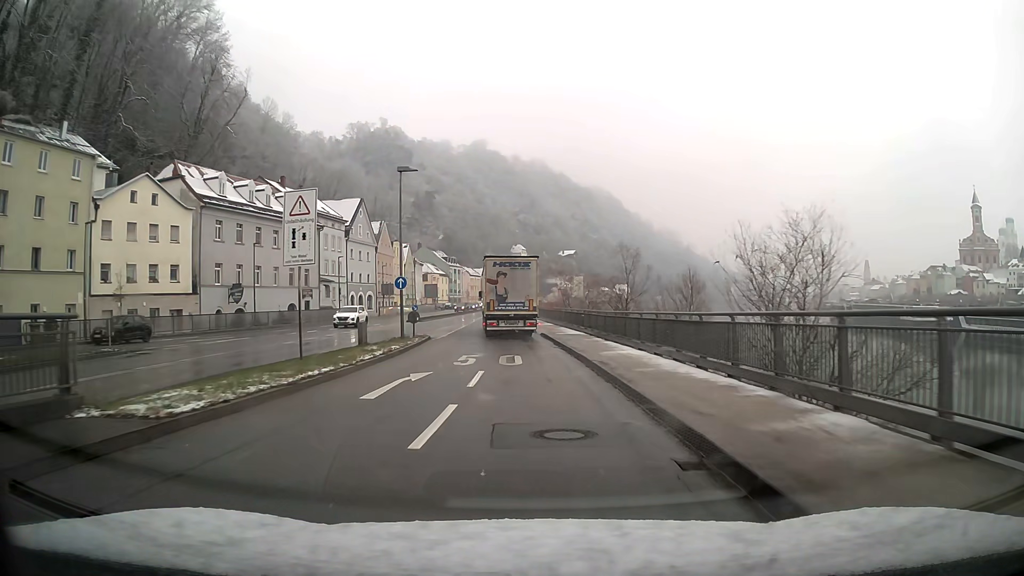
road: primary_link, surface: asphalt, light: Day
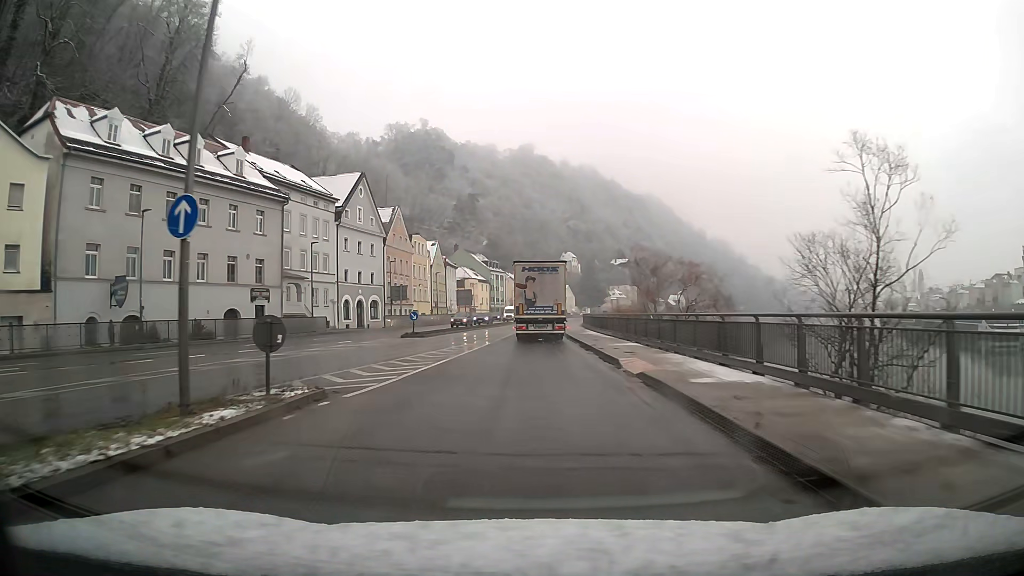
(-0.8, +22.6) m; -4°
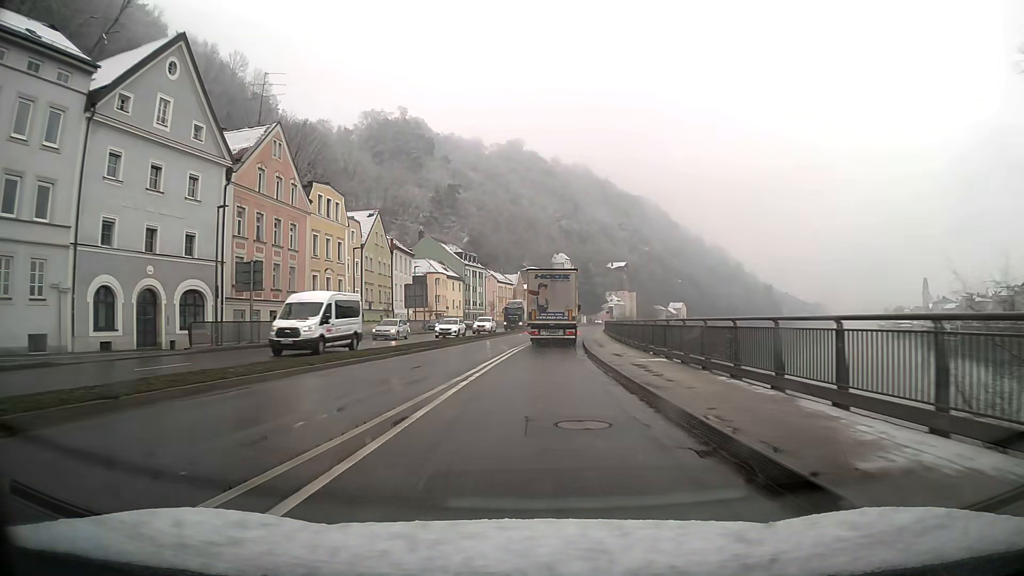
(+0.1, +37.5) m; +2°
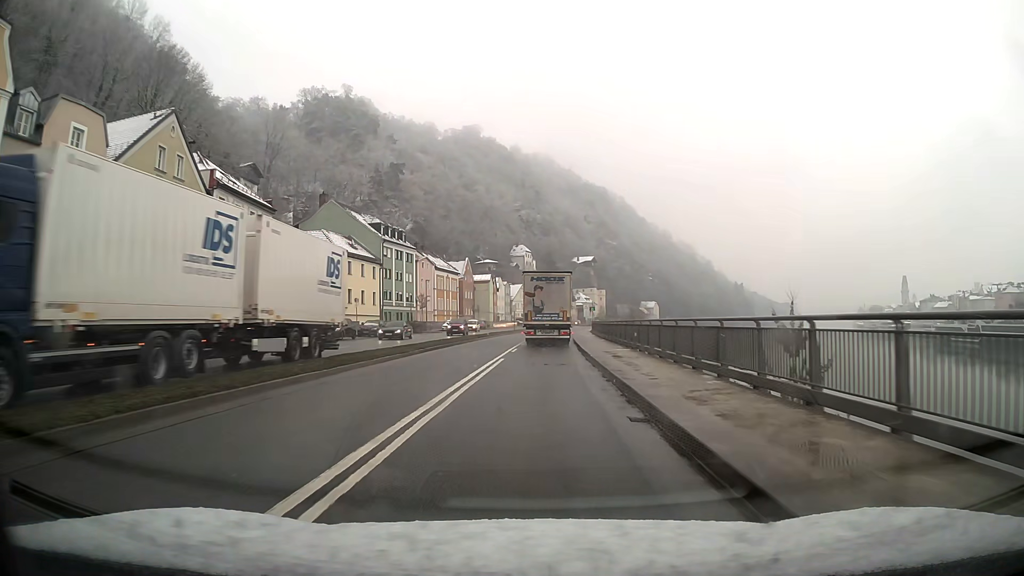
(+1.1, +37.8) m; +3°
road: primary
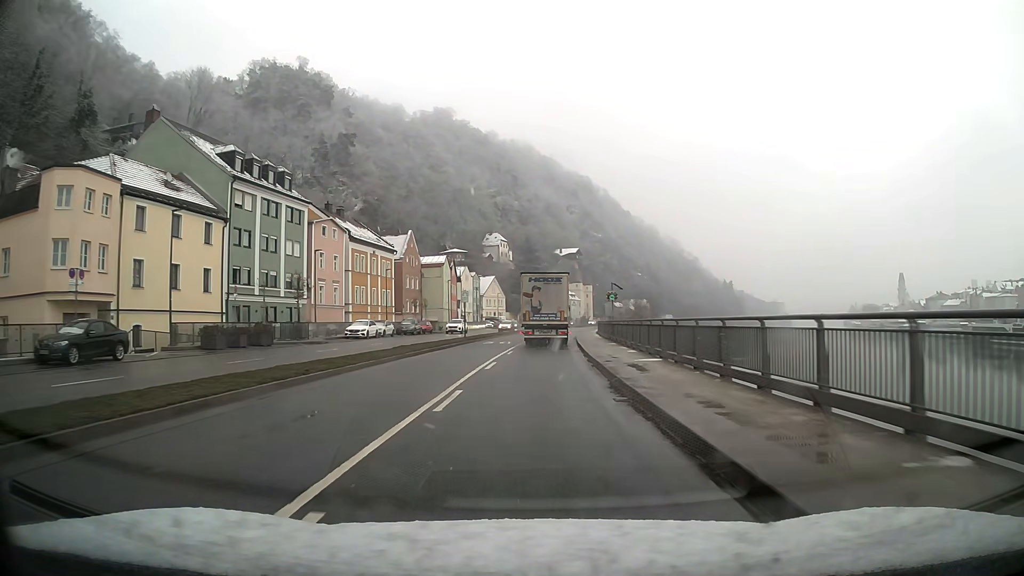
(+0.6, +38.1) m; +2°
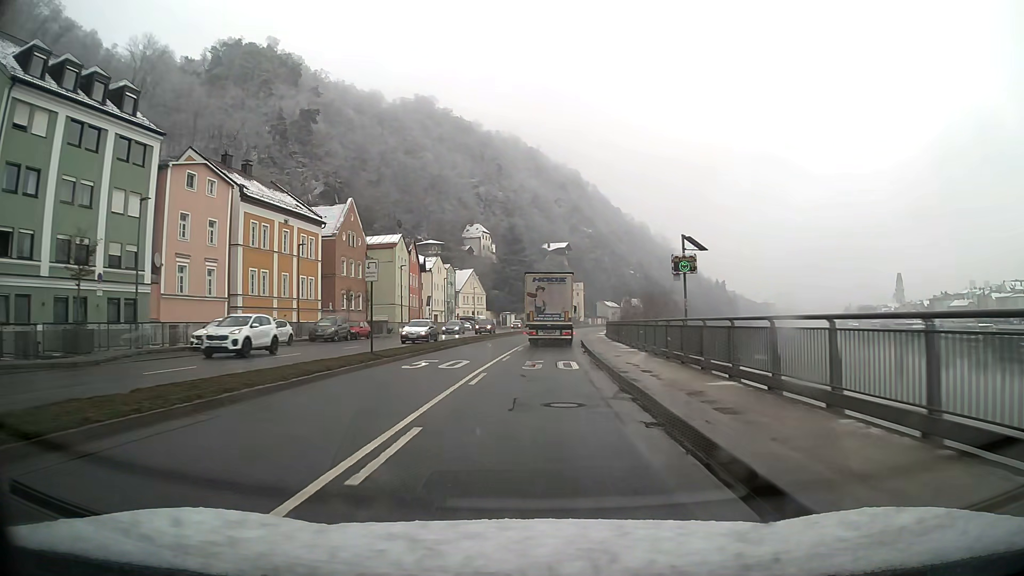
(+0.2, +23.0) m; +1°
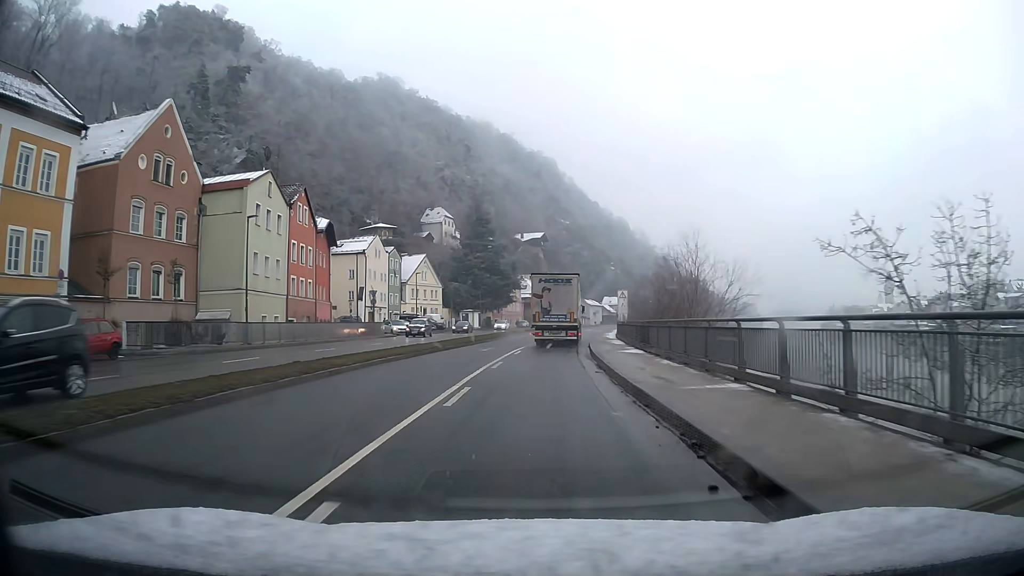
(+0.6, +30.8) m; +2°
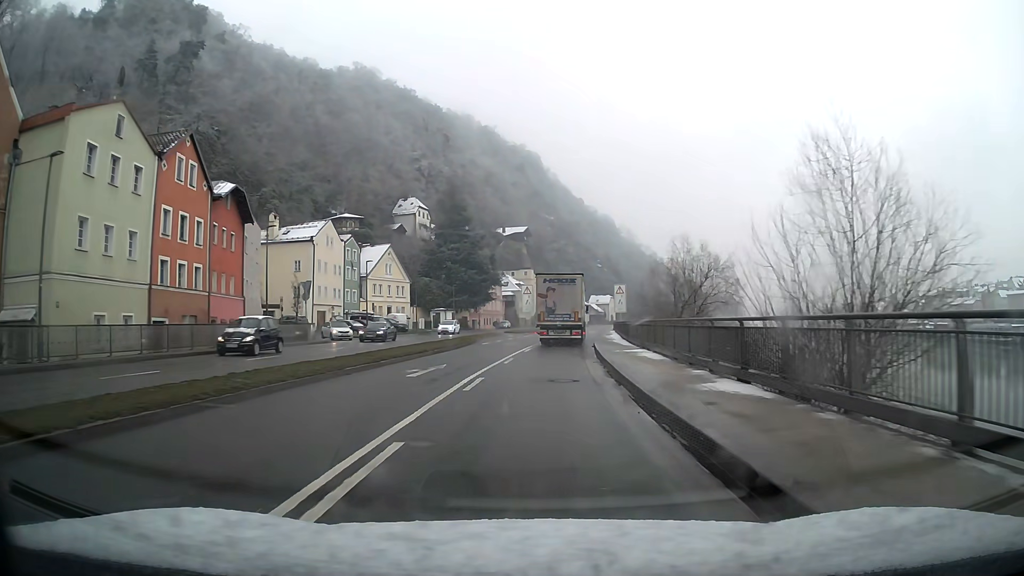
(+0.2, +15.4) m; +1°
(0, +10) (0, +20) (+1, +30) (+2, +40) (+2, +50) (+3, +60) (+4, +70) (+5, +80) (+6, +90) (+7, +100) m
